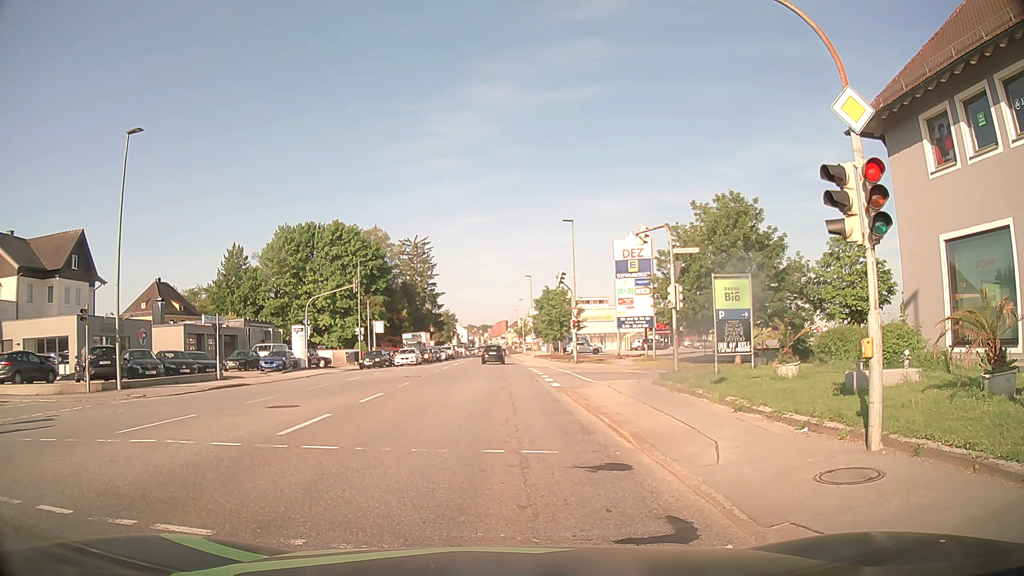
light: Day
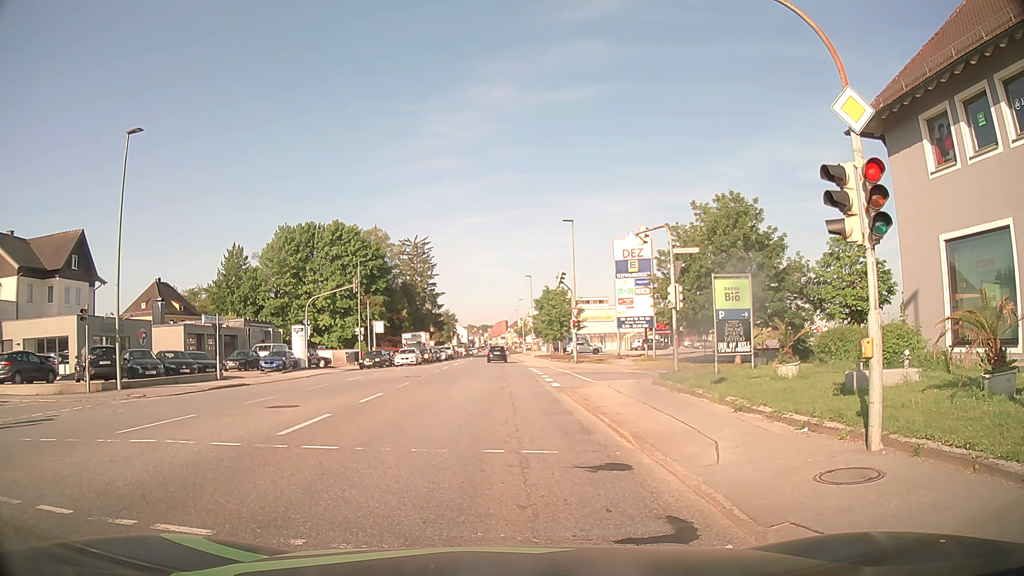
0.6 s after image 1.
(0.0, 0.0) m; 0°
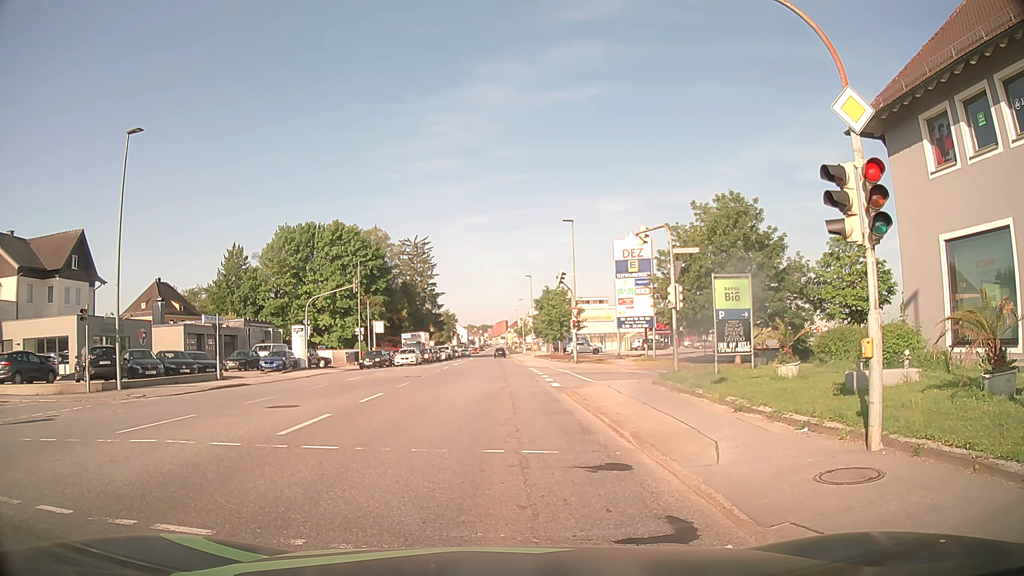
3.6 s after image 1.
(0.0, 0.0) m; 0°
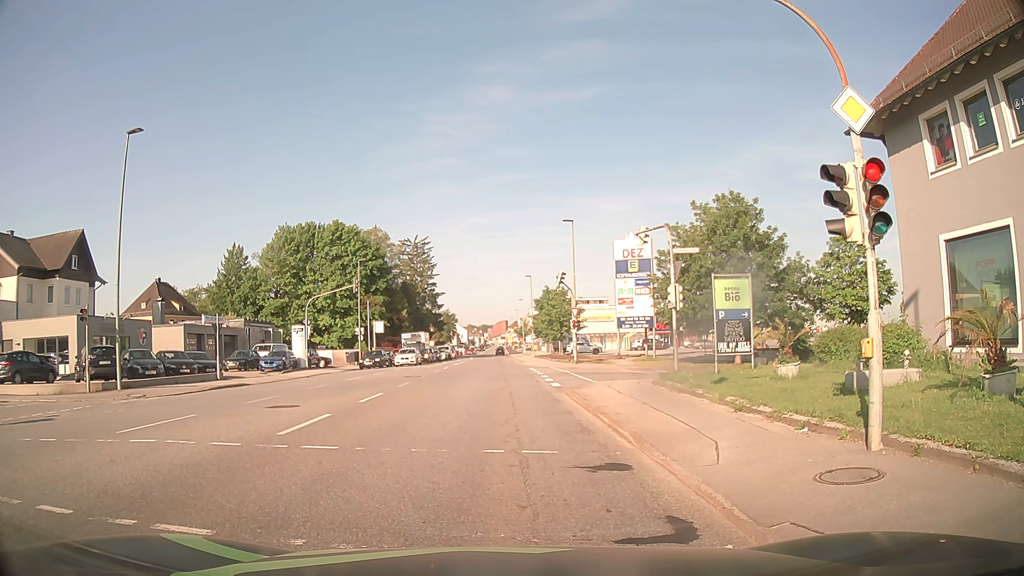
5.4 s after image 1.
(0.0, 0.0) m; 0°
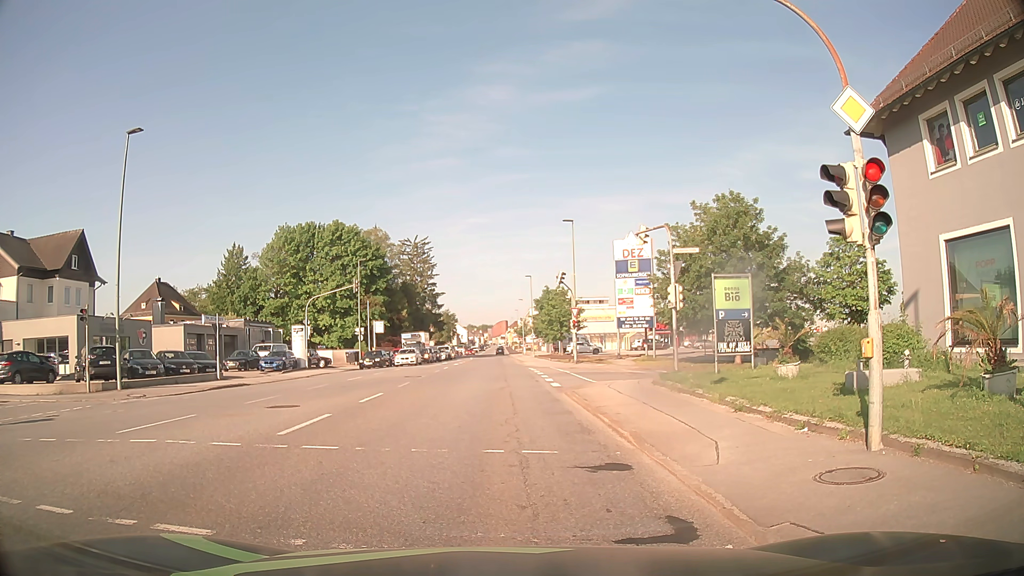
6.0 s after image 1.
(0.0, 0.0) m; 0°
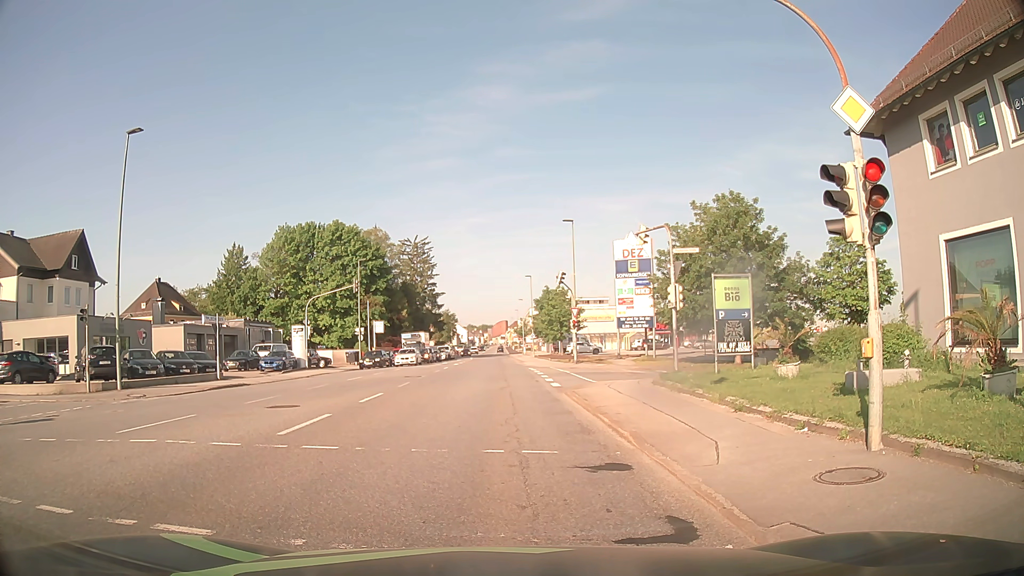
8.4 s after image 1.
(0.0, 0.0) m; 0°
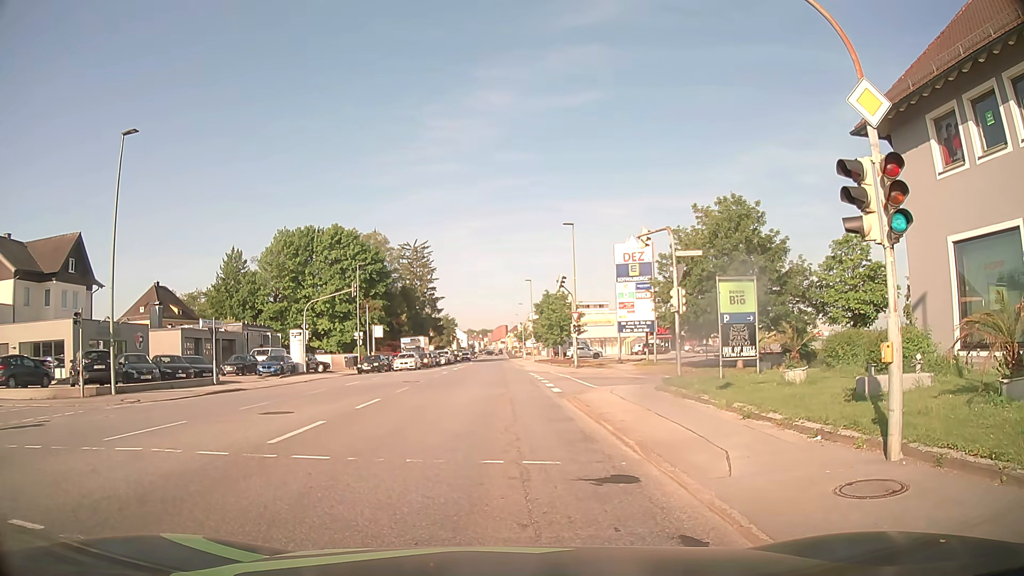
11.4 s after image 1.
(0.0, +0.5) m; 0°
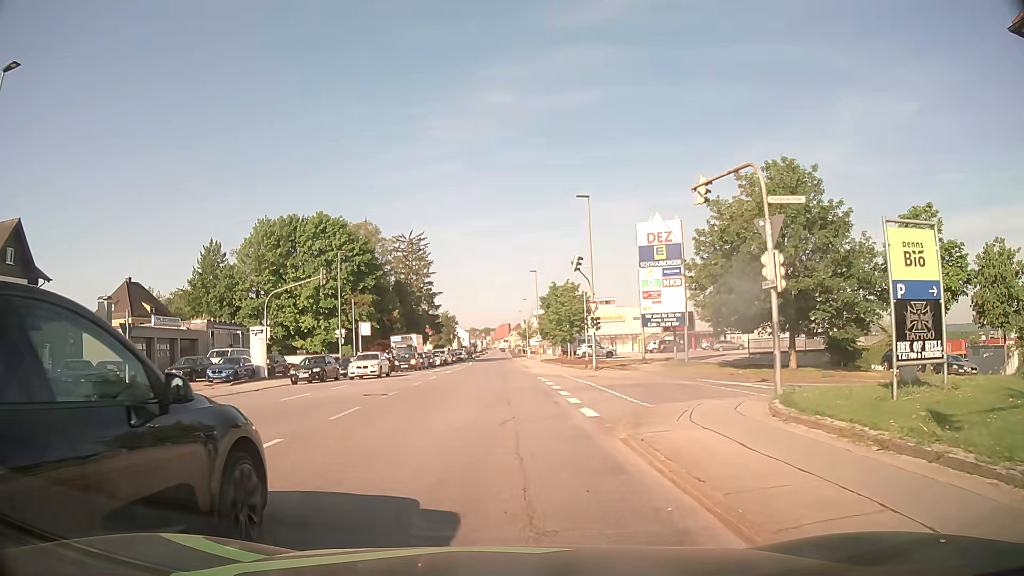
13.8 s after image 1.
(-0.1, +9.1) m; -1°
